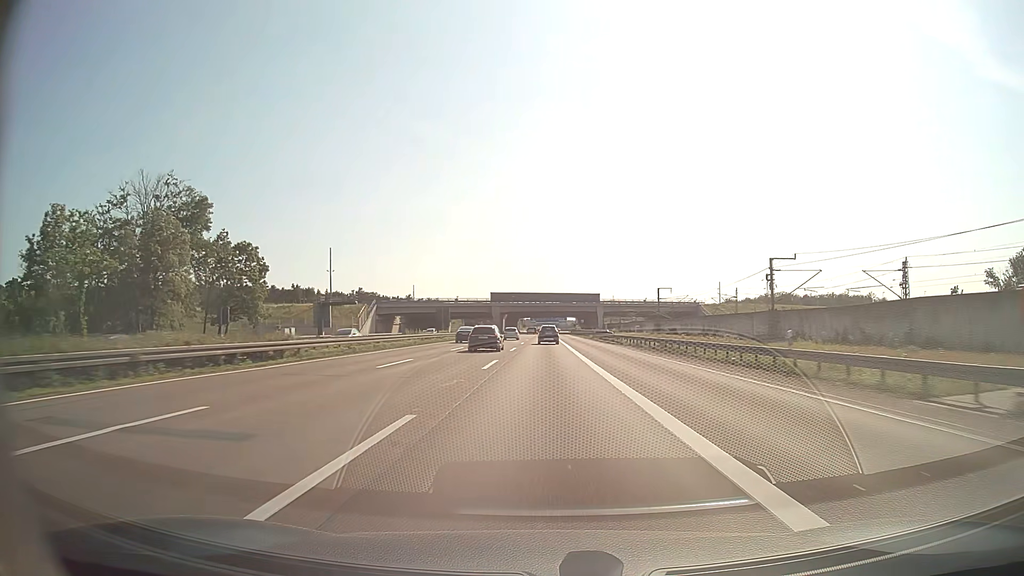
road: motorway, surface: asphalt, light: Day
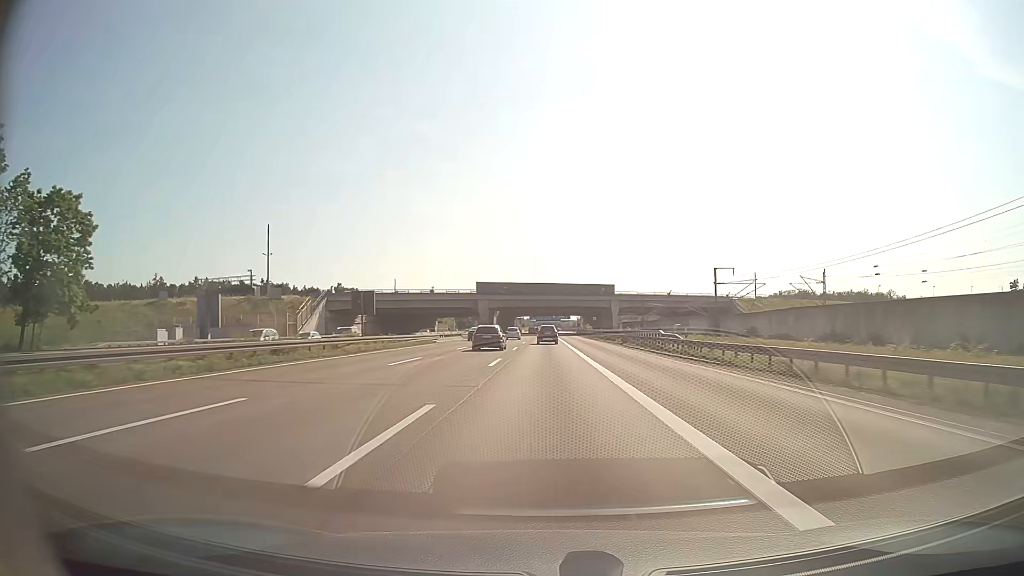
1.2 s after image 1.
(0.0, +34.8) m; 0°
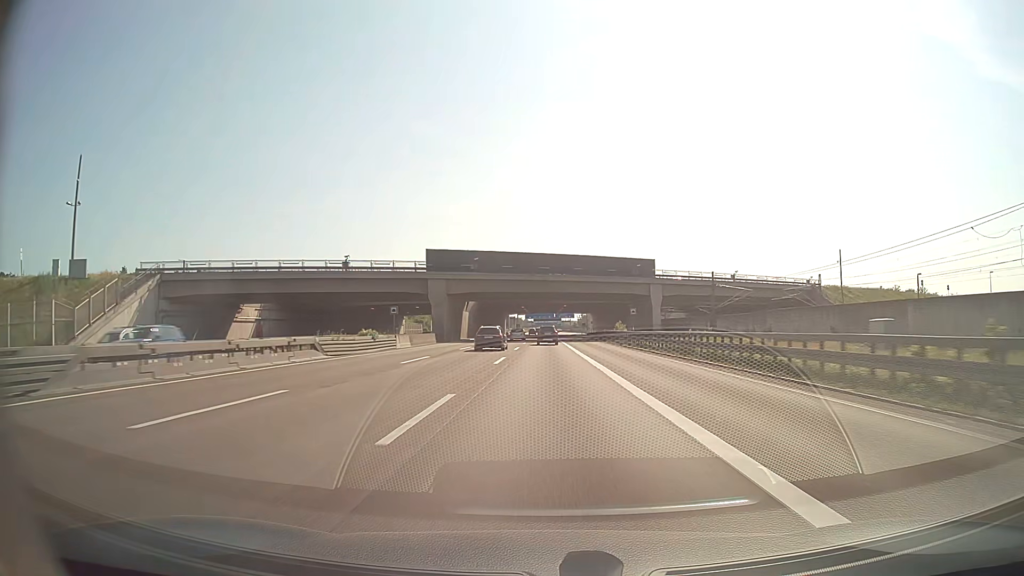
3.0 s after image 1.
(0.0, +52.2) m; 0°
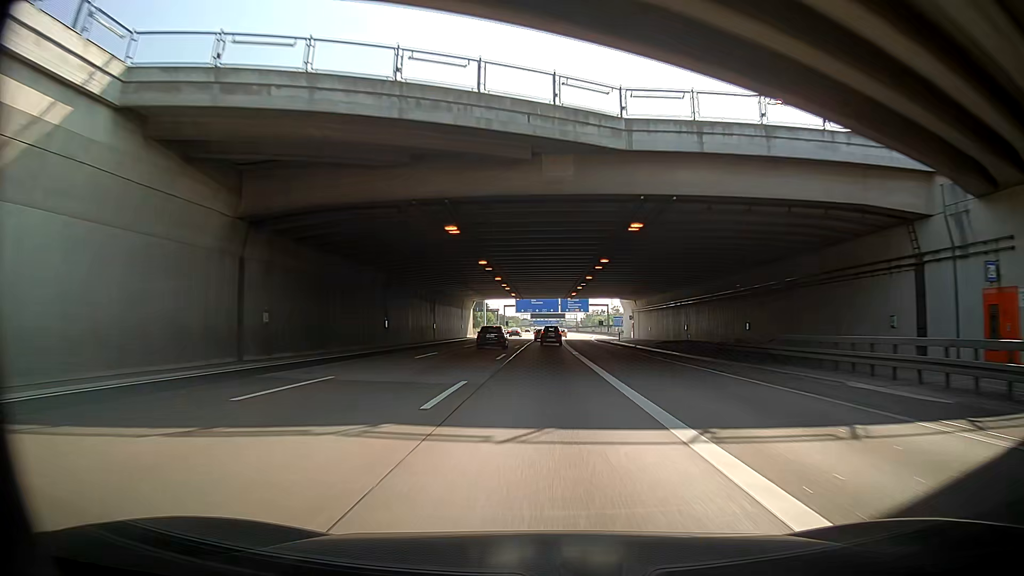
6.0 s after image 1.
(+0.2, +87.0) m; +1°
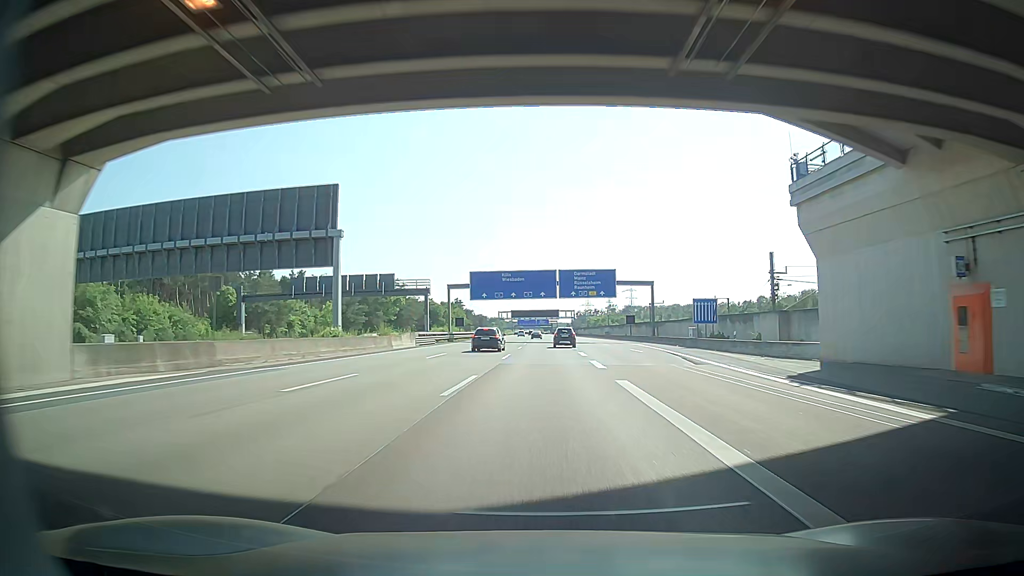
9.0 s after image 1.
(+1.5, +87.1) m; +2°
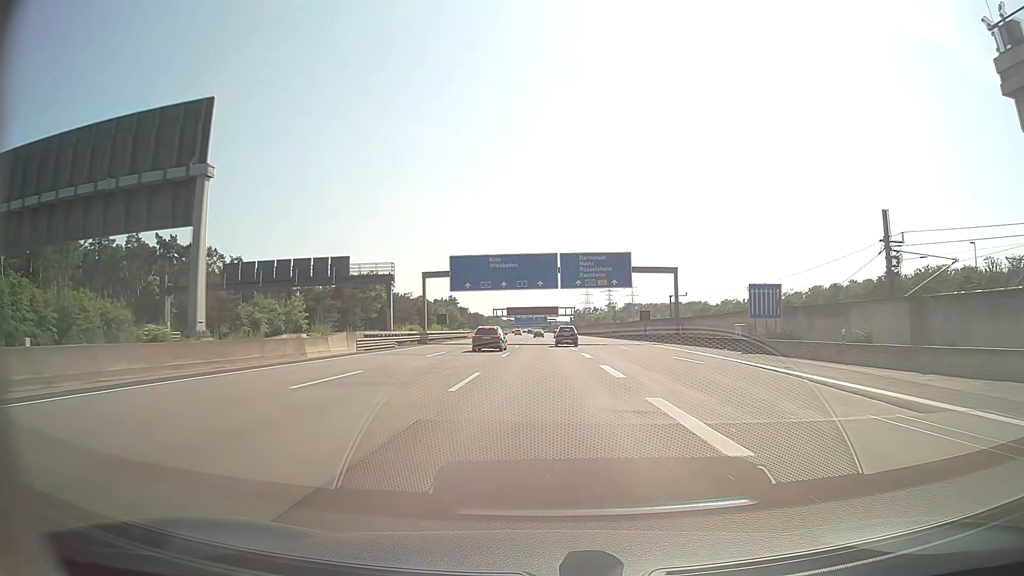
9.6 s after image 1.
(-0.5, +17.4) m; -2°
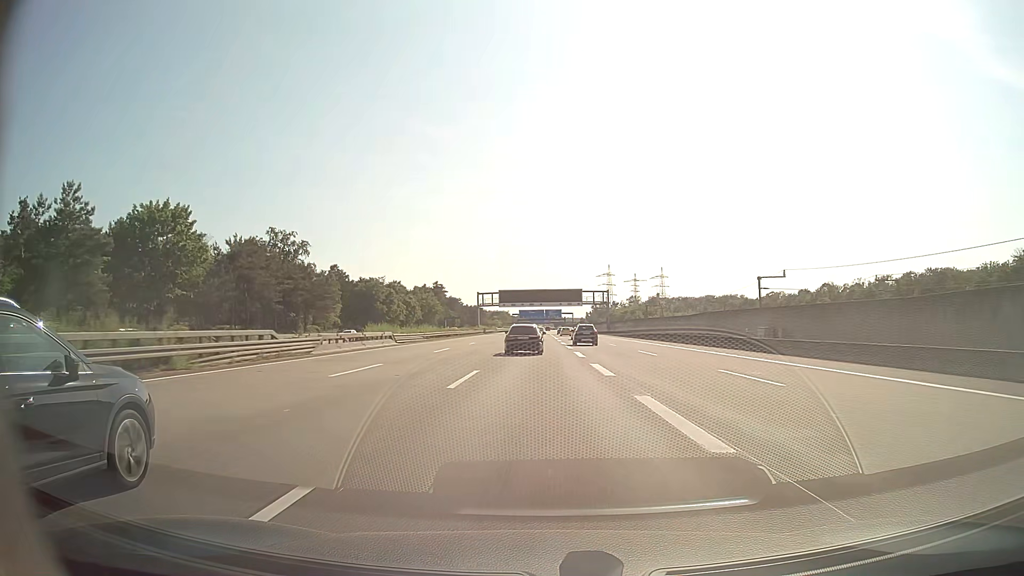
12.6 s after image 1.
(+0.1, +86.7) m; 0°
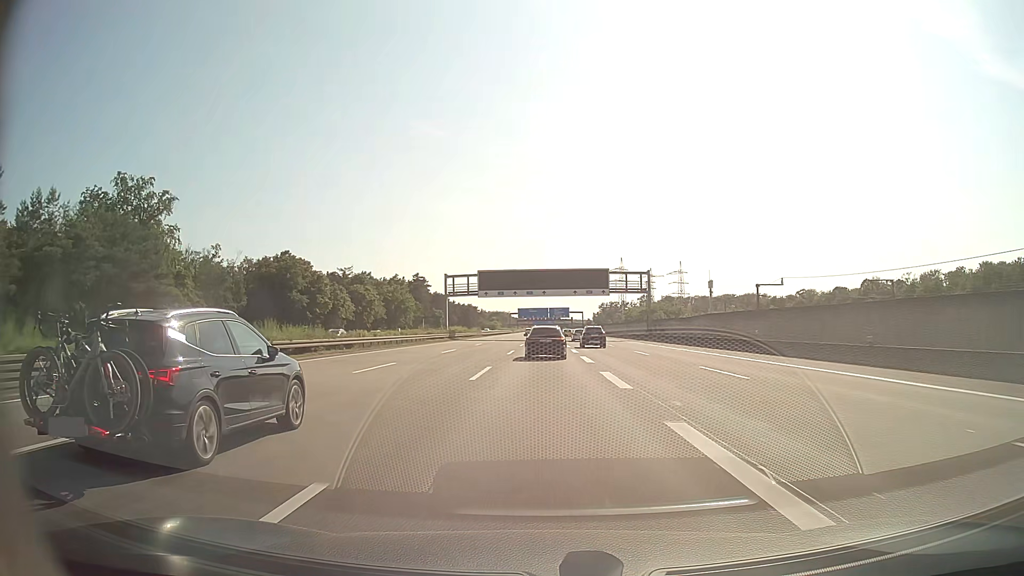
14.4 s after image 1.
(-0.2, +51.8) m; 0°
(0, +10) (0, +20) (0, +30) (0, +40) (0, +50) (0, +60) (0, +70) (0, +80) (0, +90) (0, +100) m
